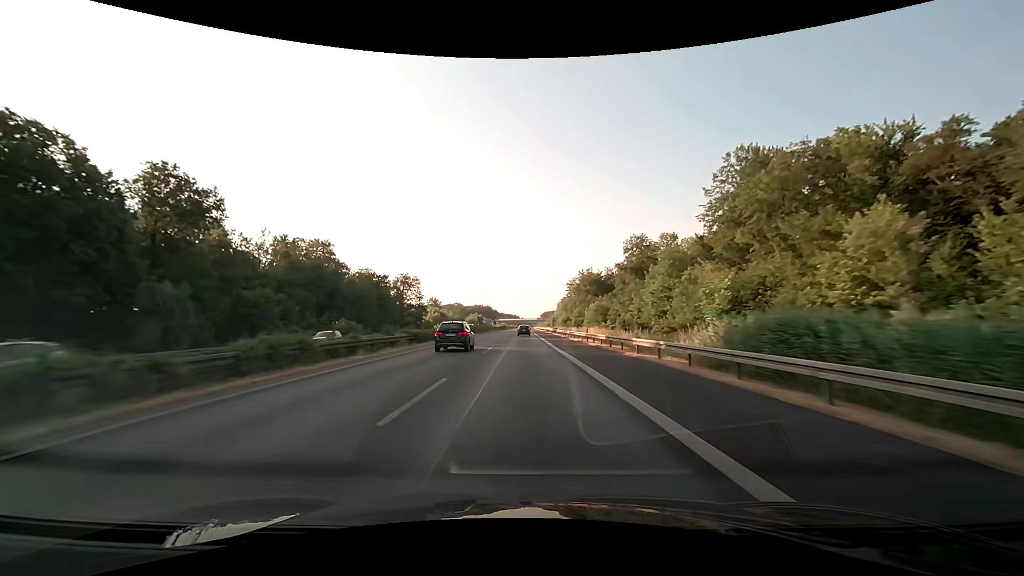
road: motorway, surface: asphalt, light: Day
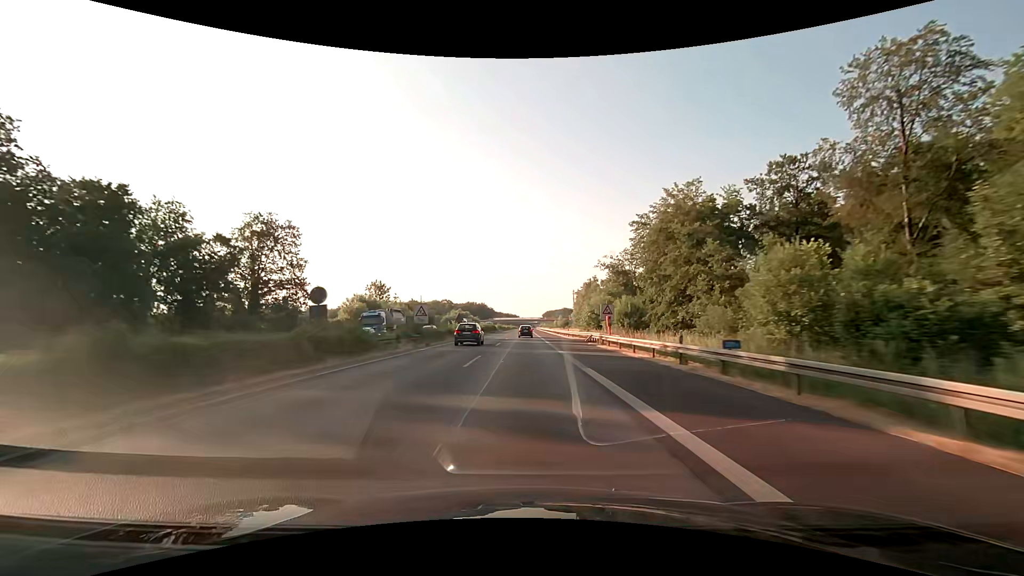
(0.0, +80.6) m; 0°
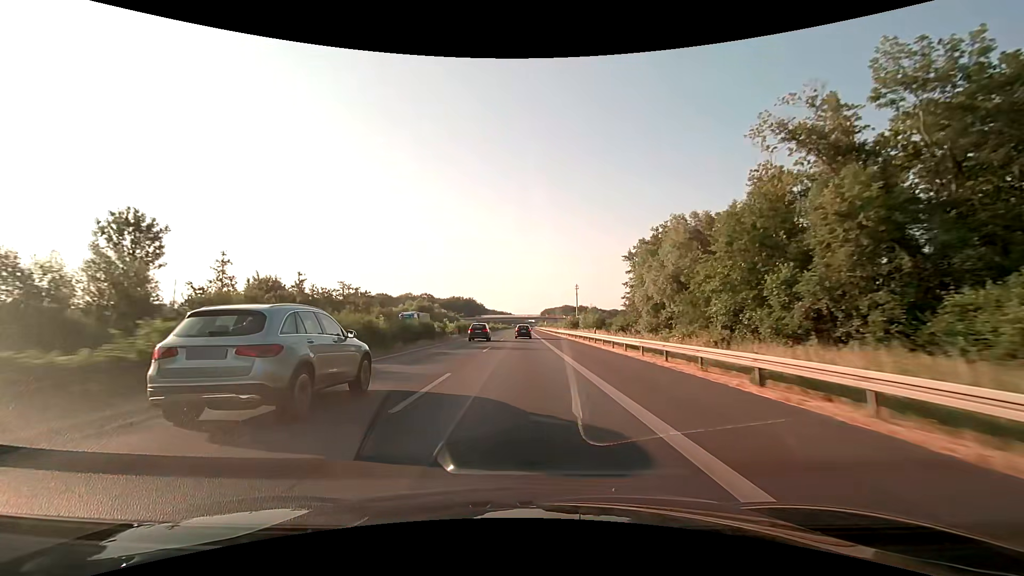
(+0.3, +80.4) m; +1°
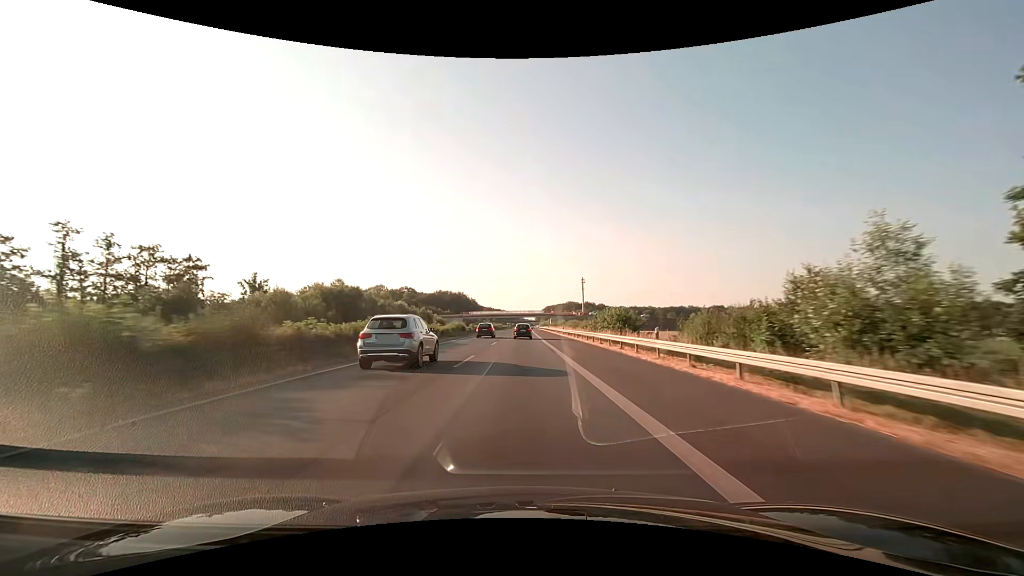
(-0.1, +63.5) m; 0°
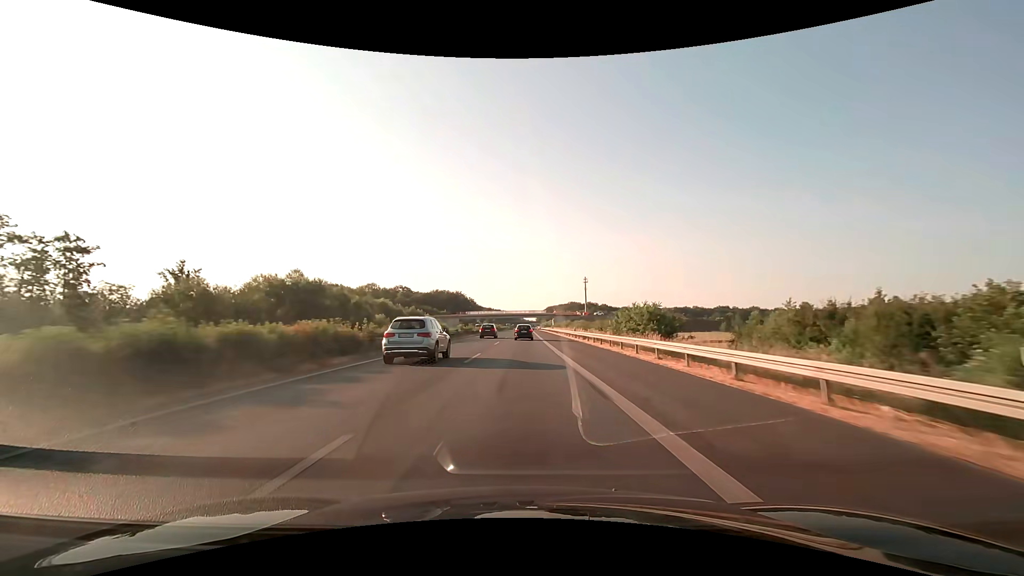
(0.0, +15.7) m; 0°
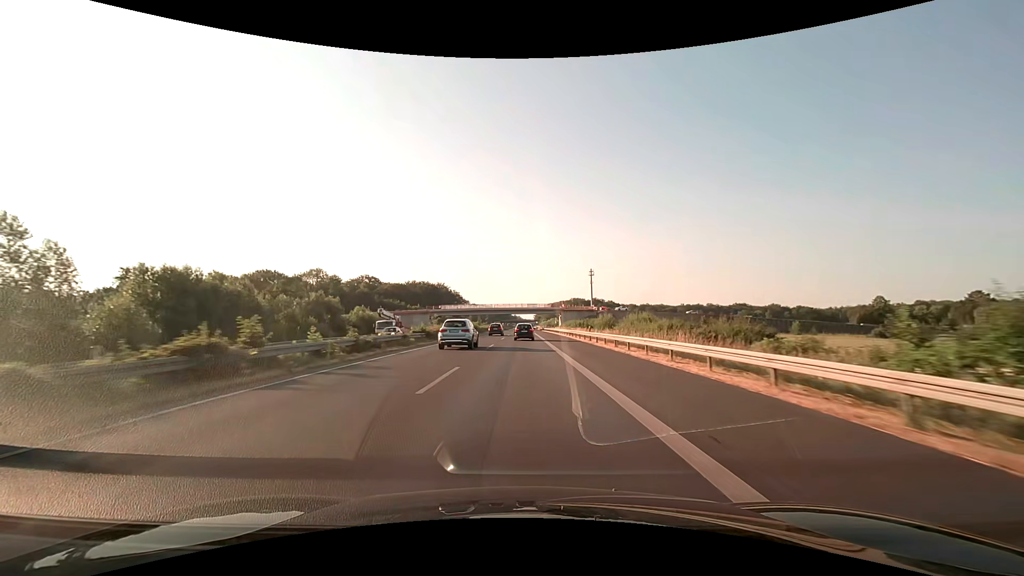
(+0.2, +62.2) m; 0°
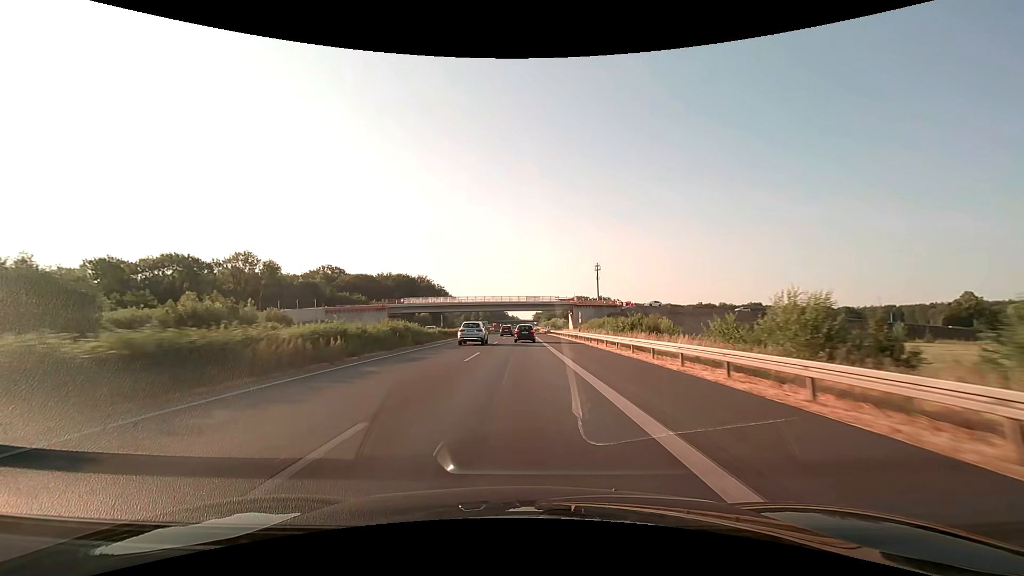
(+0.2, +46.0) m; 0°
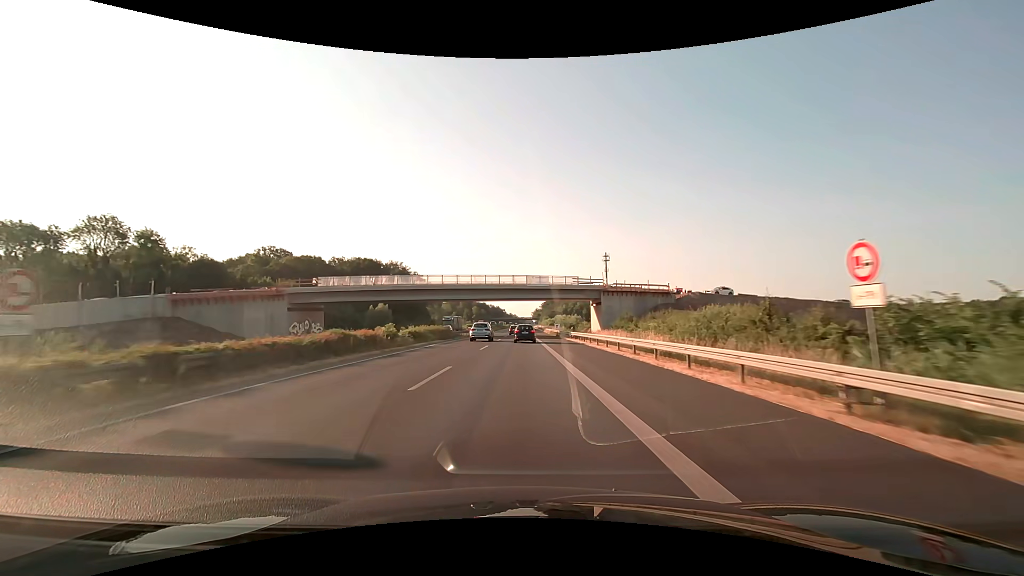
(0.0, +45.5) m; 0°
(0, +10) (0, +20) (0, +30) (0, +40) (0, +50) (0, +60) (0, +70) (0, +80) (0, +90) (0, +100) m
